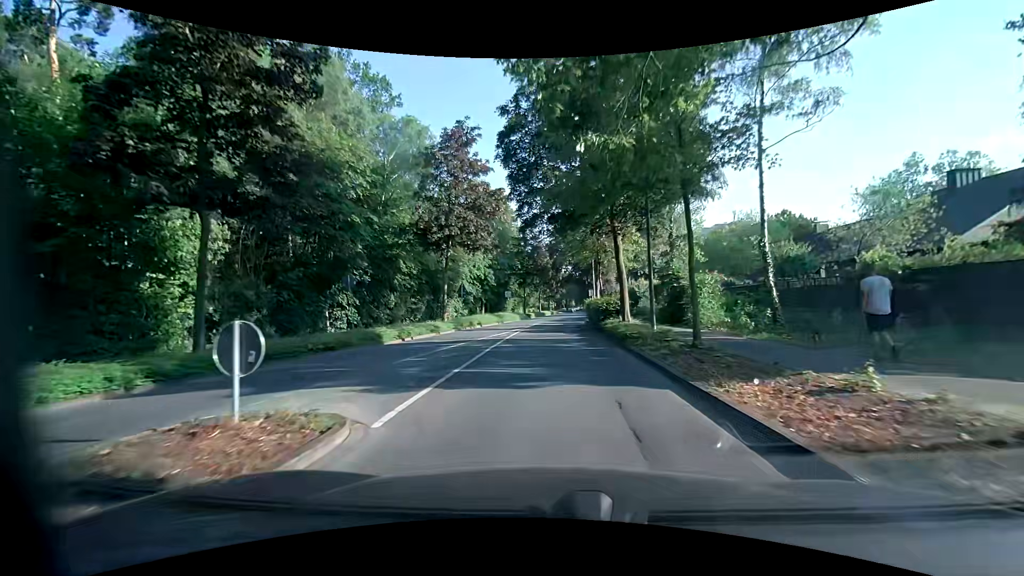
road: unclassified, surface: asphalt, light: Day
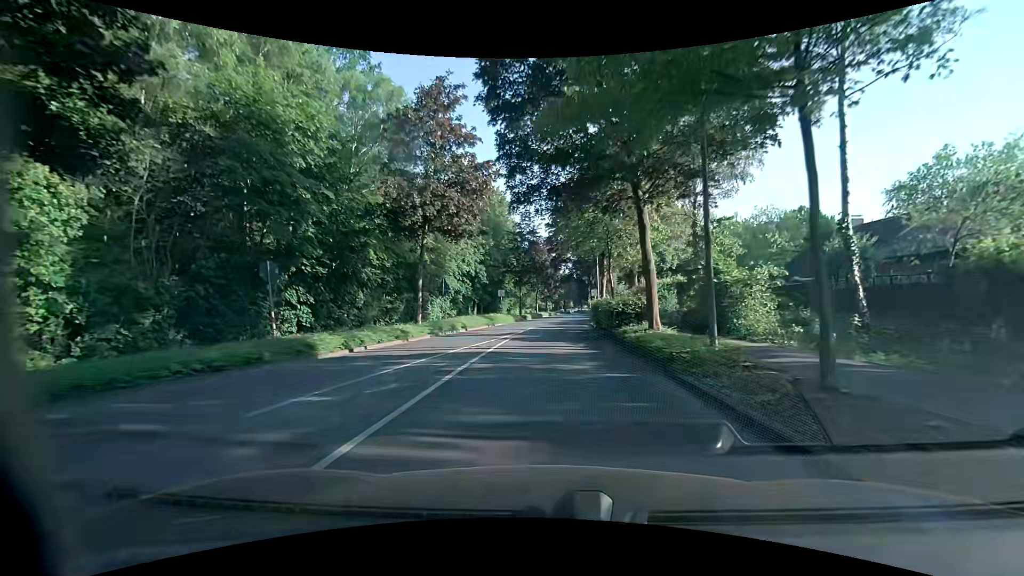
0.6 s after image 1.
(0.0, +5.8) m; 0°
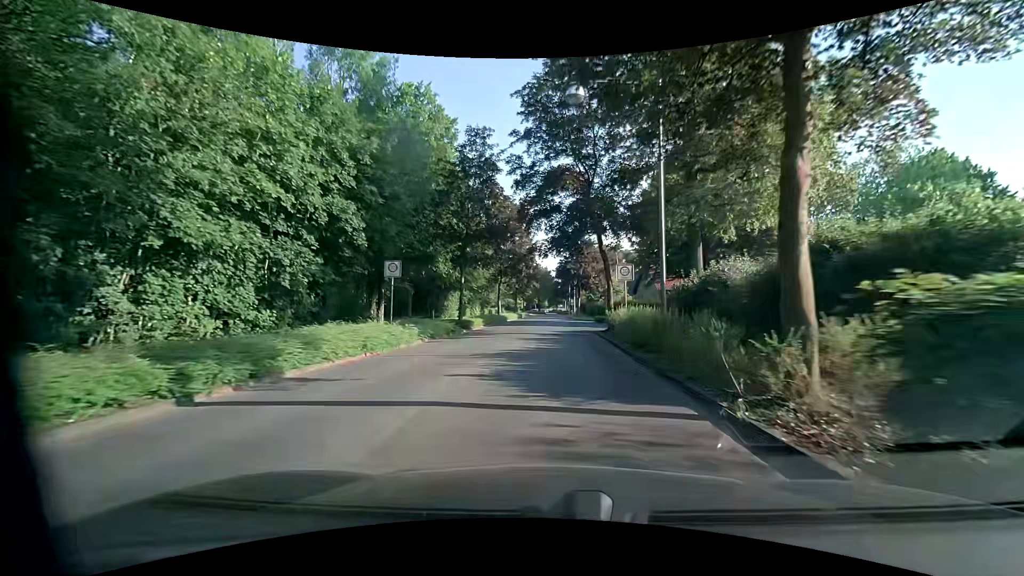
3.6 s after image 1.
(+0.8, +30.0) m; +3°
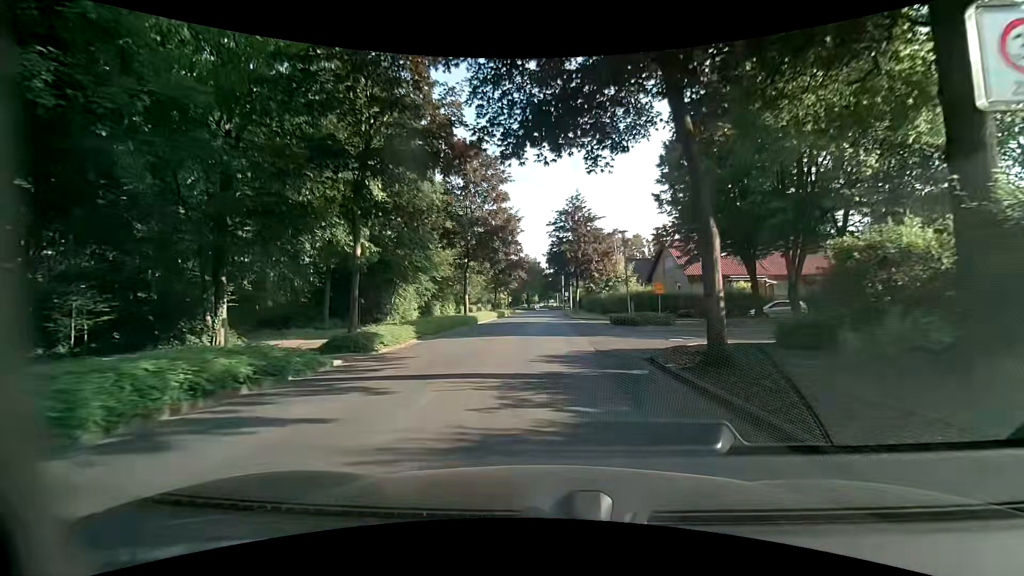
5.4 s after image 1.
(+0.3, +17.0) m; +2°
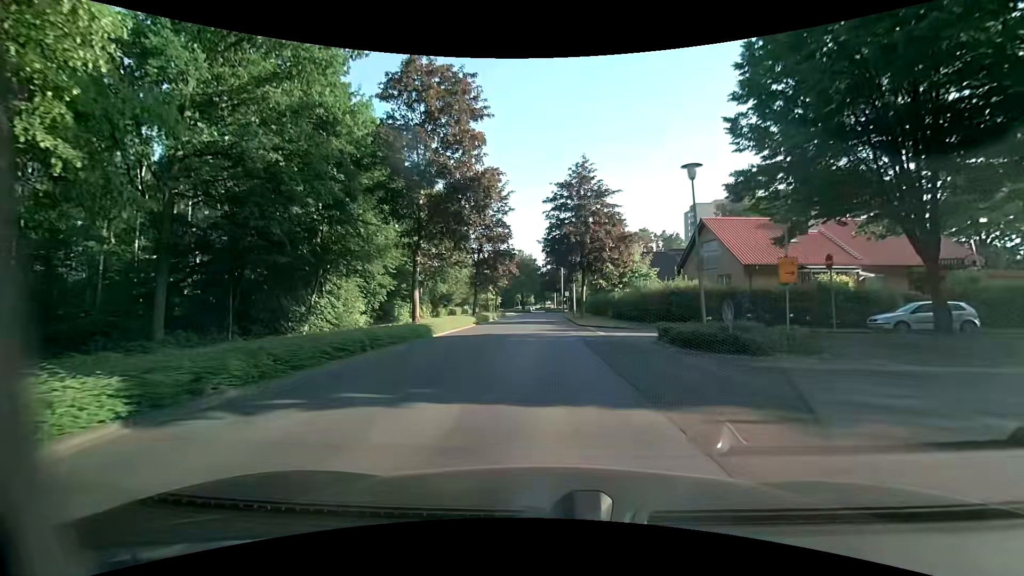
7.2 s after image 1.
(-0.2, +14.0) m; -1°
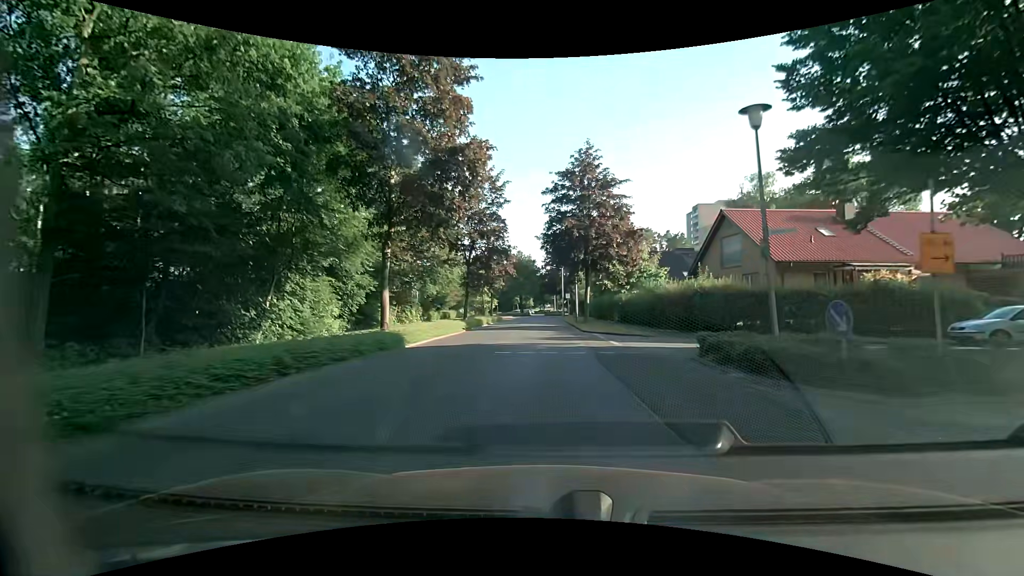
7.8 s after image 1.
(+0.1, +4.7) m; +3°
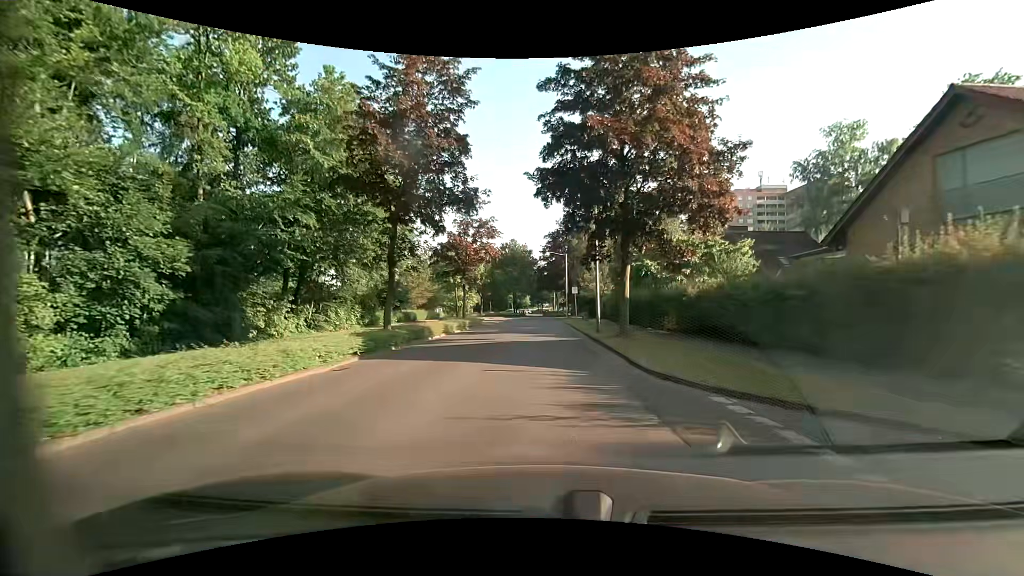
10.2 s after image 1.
(-0.6, +19.4) m; -2°
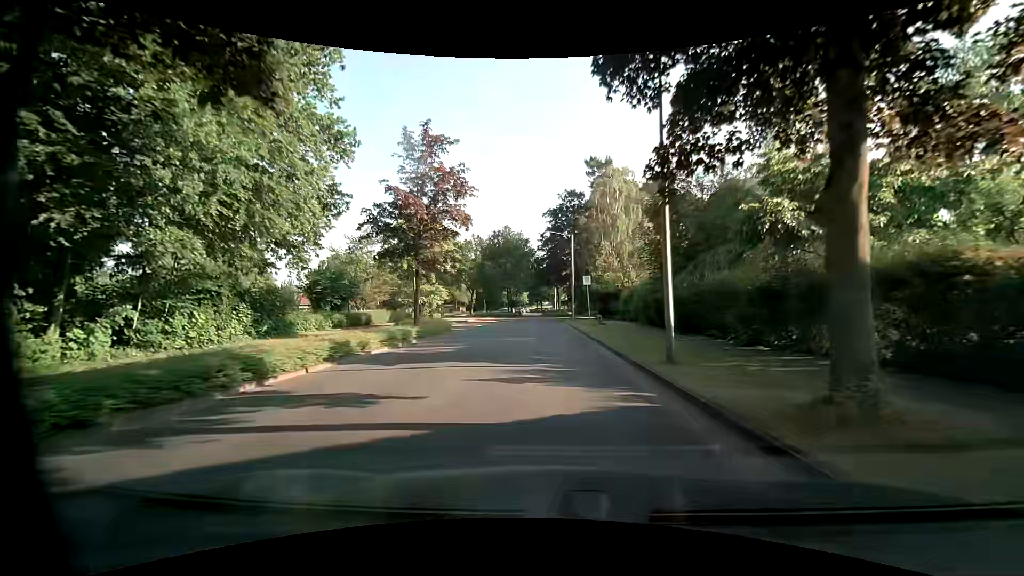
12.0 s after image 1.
(0.0, +14.9) m; -1°
